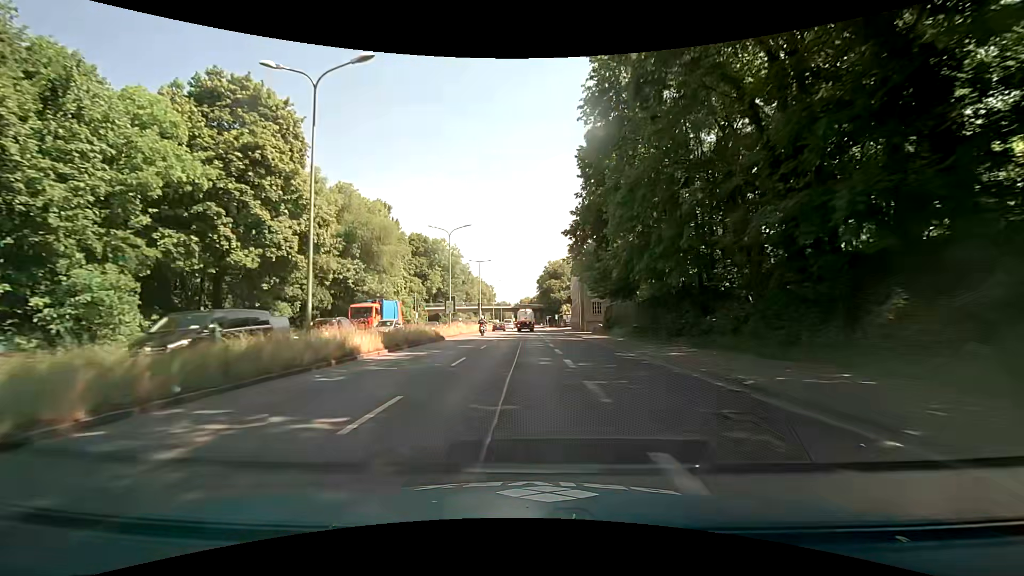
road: trunk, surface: asphalt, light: Day
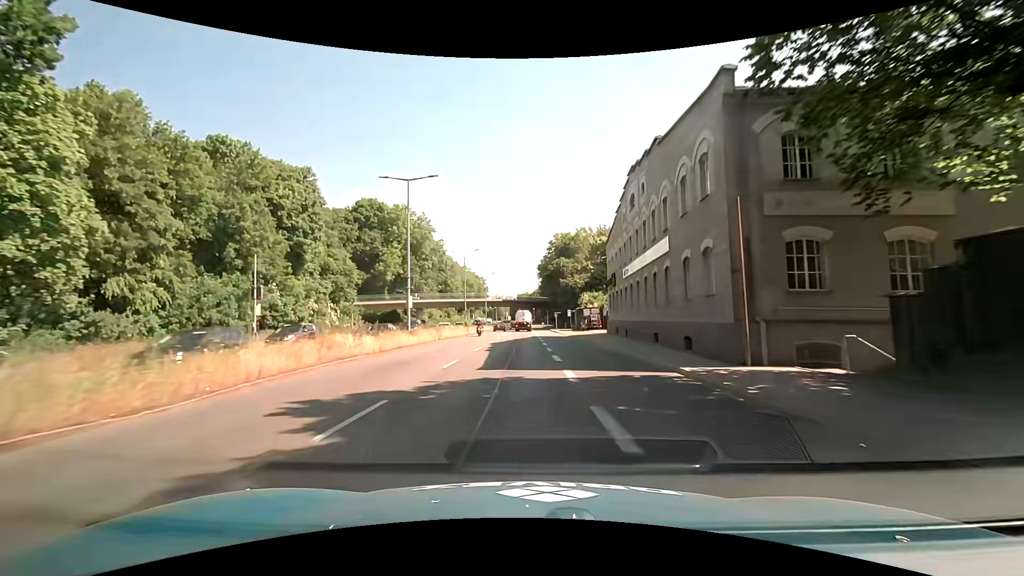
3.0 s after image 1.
(+0.1, +45.3) m; 0°
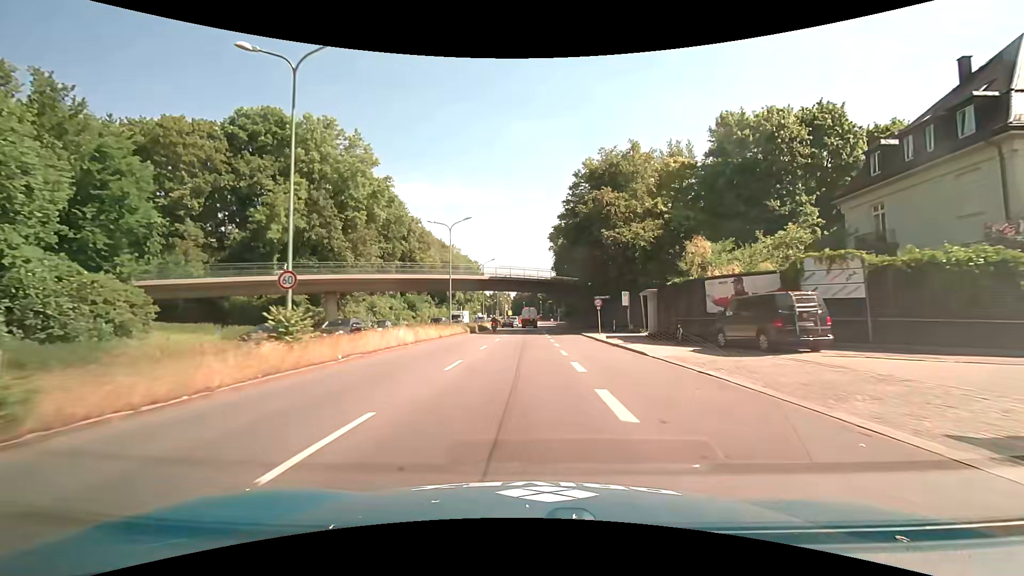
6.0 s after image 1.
(-0.2, +46.8) m; 0°
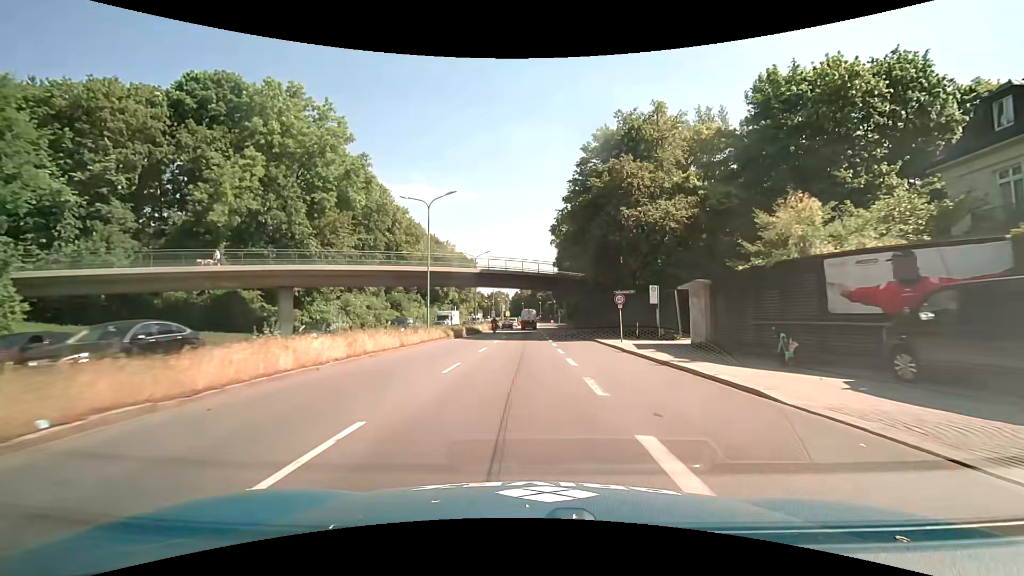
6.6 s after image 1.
(0.0, +9.5) m; 0°
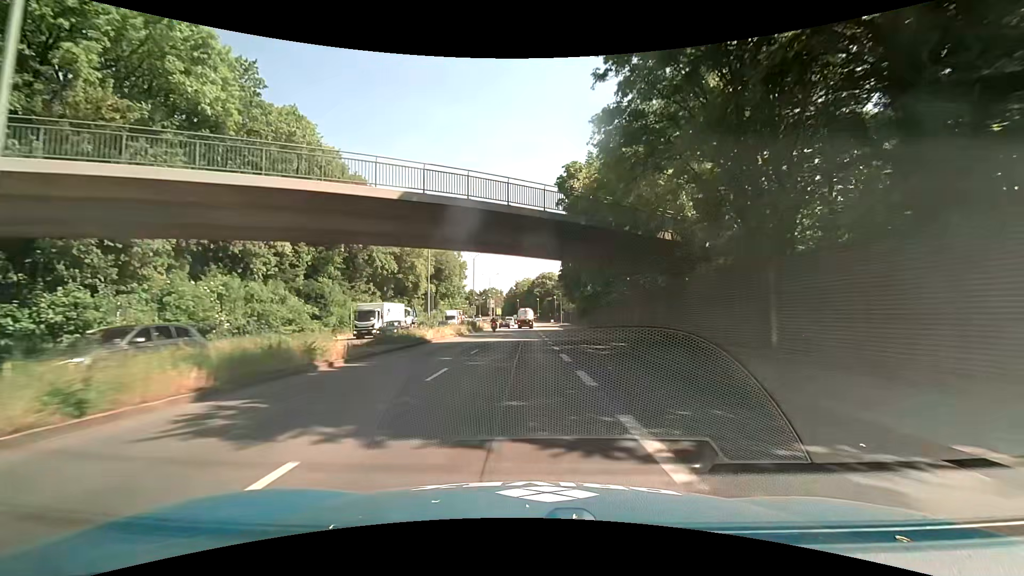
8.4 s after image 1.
(+0.2, +29.0) m; +1°
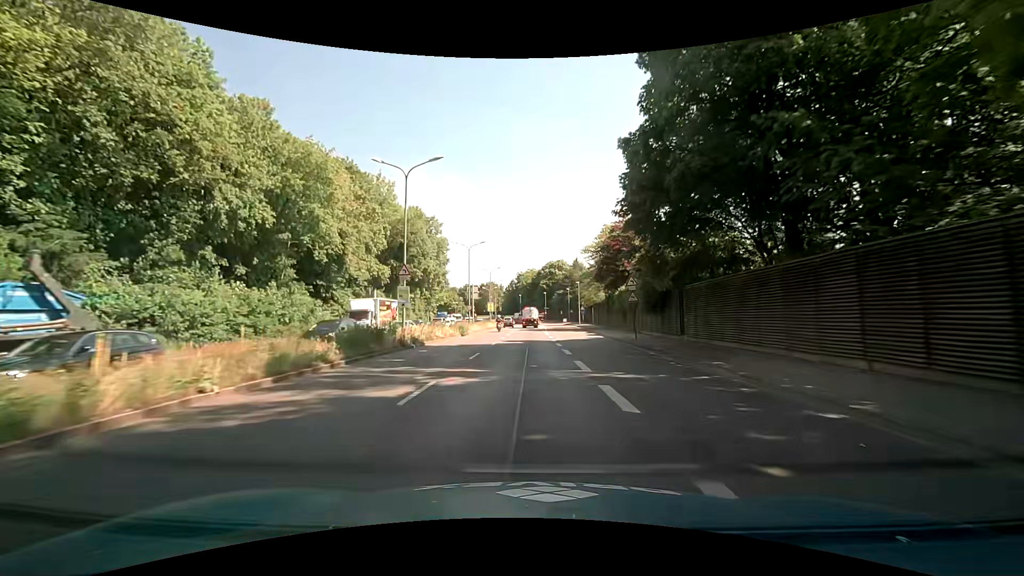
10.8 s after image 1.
(-0.1, +38.9) m; -1°
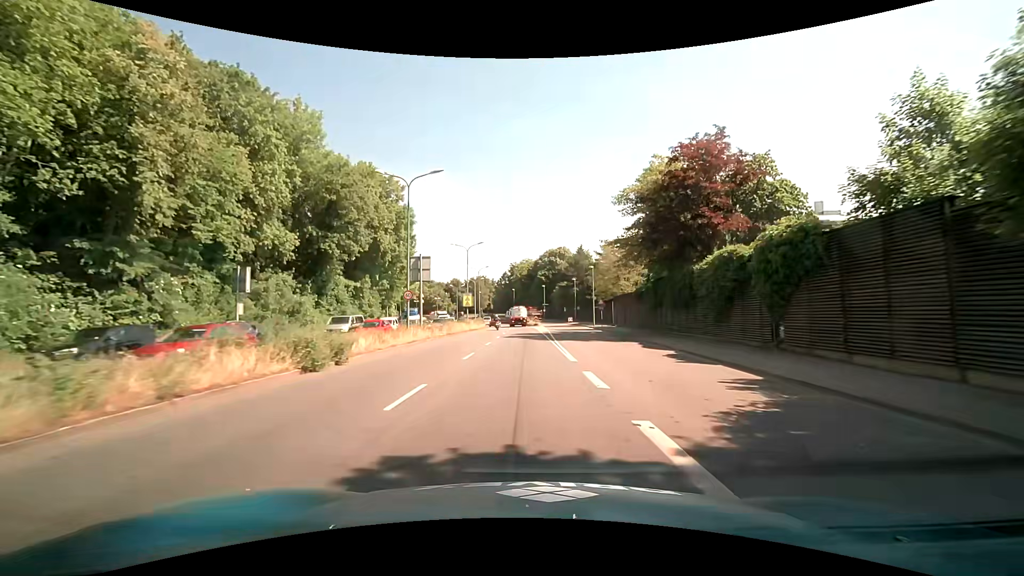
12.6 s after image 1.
(+0.3, +27.5) m; +1°
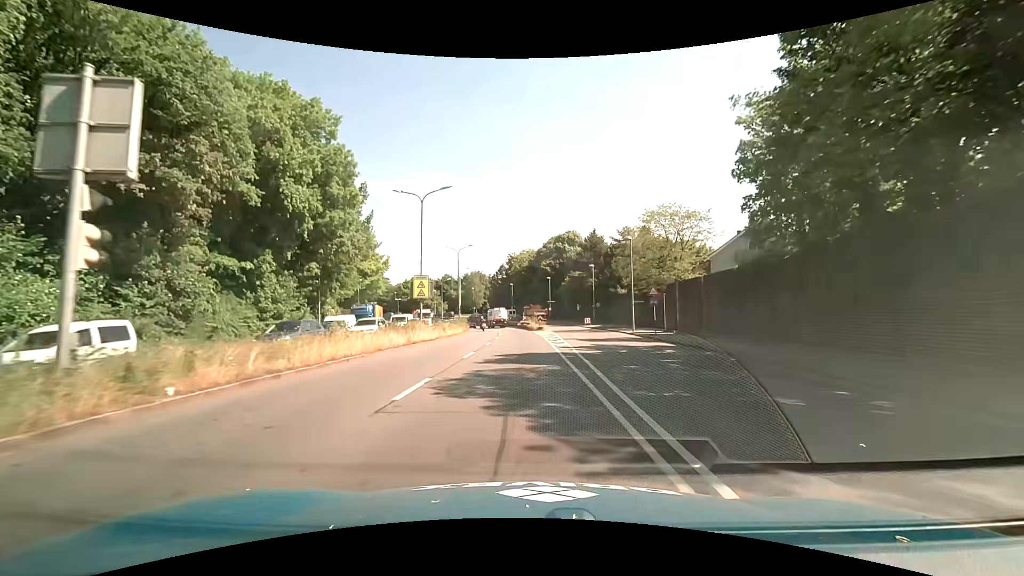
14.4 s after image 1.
(0.0, +25.9) m; -1°
(0, +10) (0, +20) (0, +30) (-1, +40) (-1, +50) (-2, +60) (-3, +70) (-4, +80) (-6, +90) (-9, +99) m
